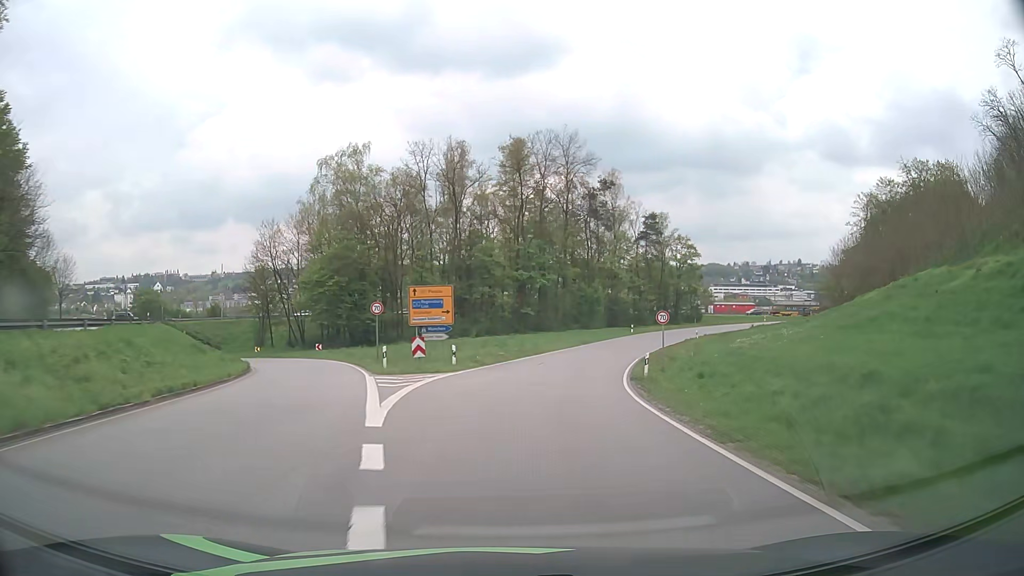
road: primary_link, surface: asphalt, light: Day
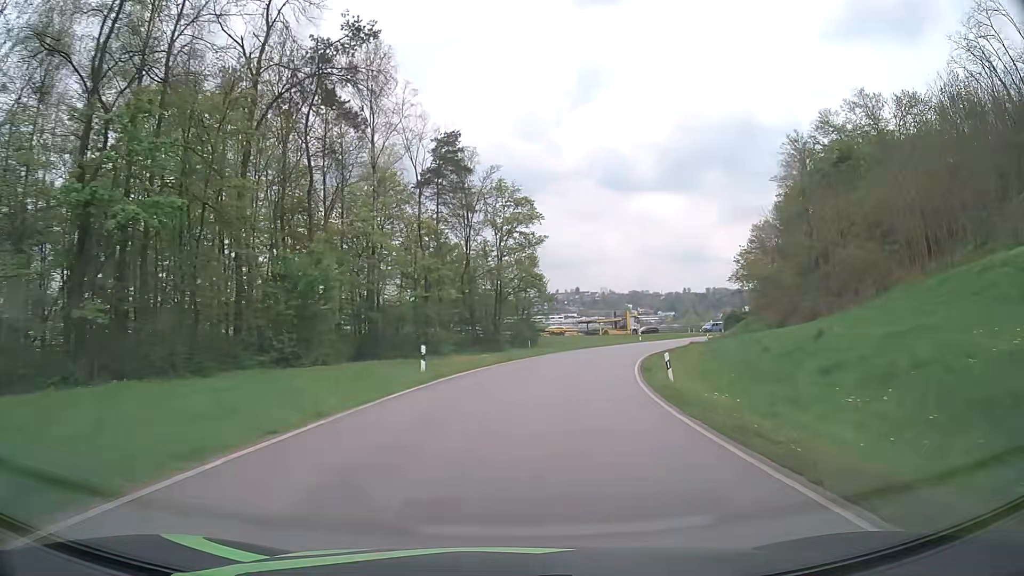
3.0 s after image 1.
(+8.7, +52.5) m; +19°
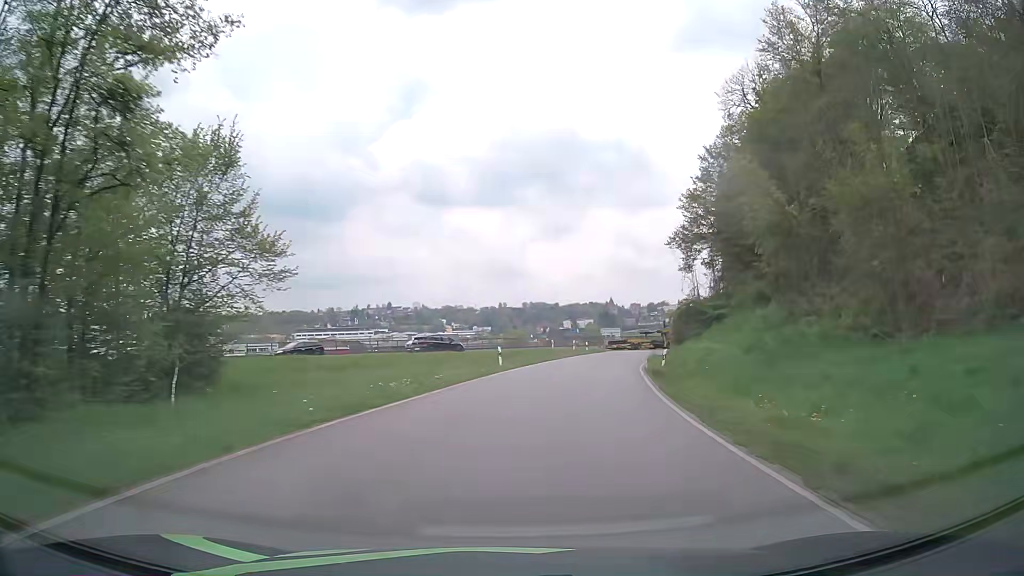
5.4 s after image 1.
(+5.9, +41.9) m; +16°
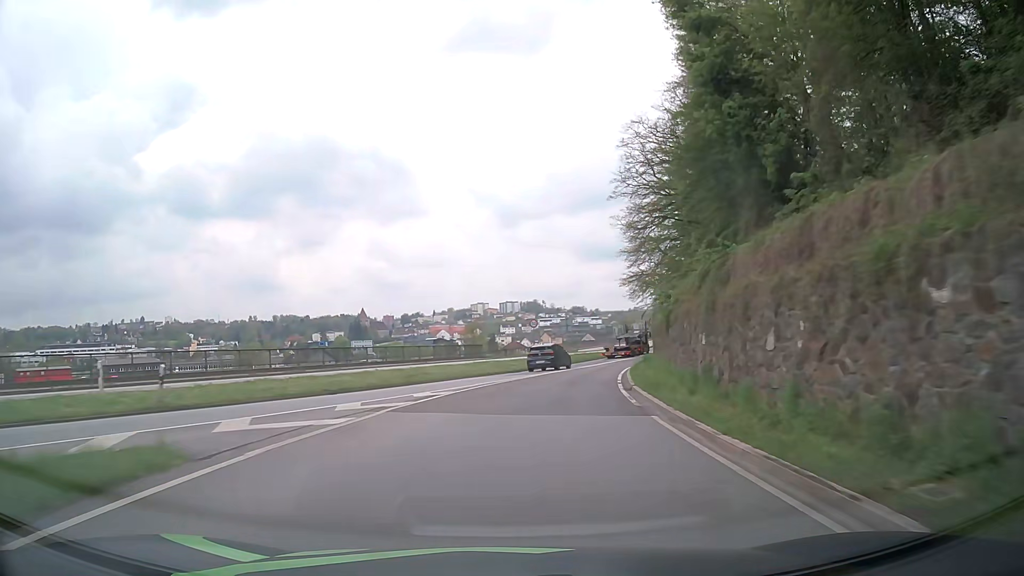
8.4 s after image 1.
(+9.1, +52.1) m; +21°
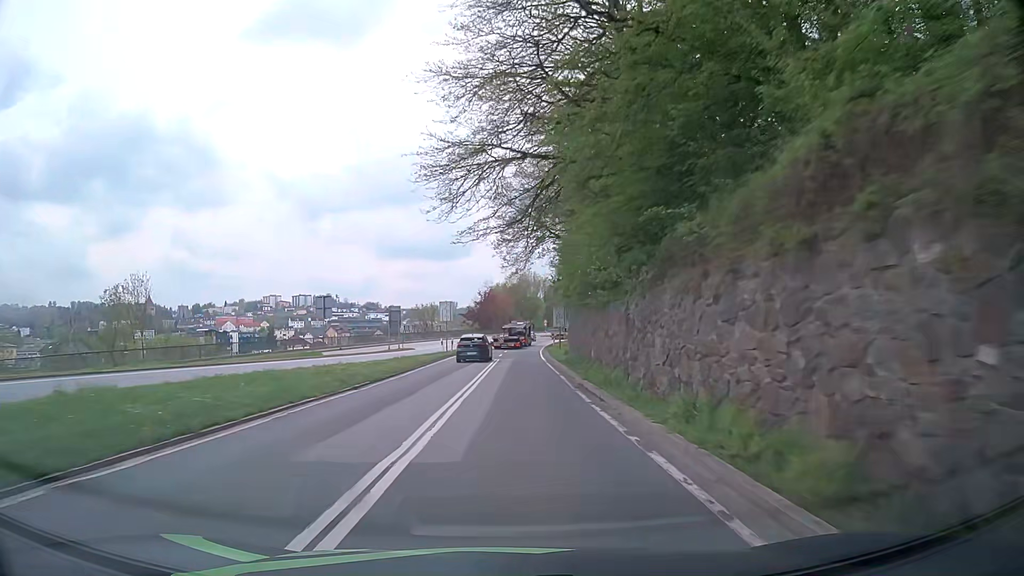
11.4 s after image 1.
(+8.3, +49.7) m; +18°
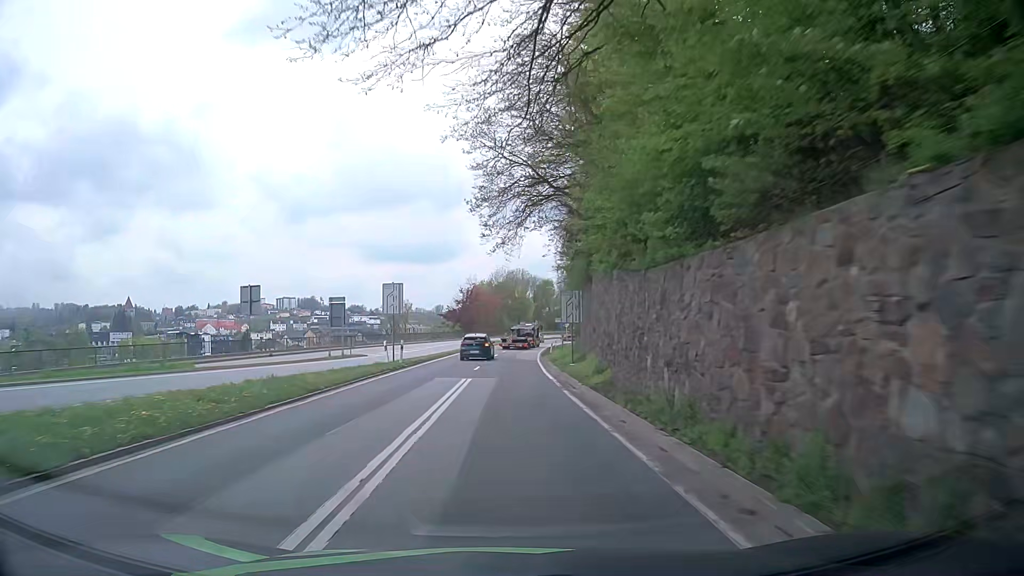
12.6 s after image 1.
(+0.3, +18.2) m; +1°
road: primary
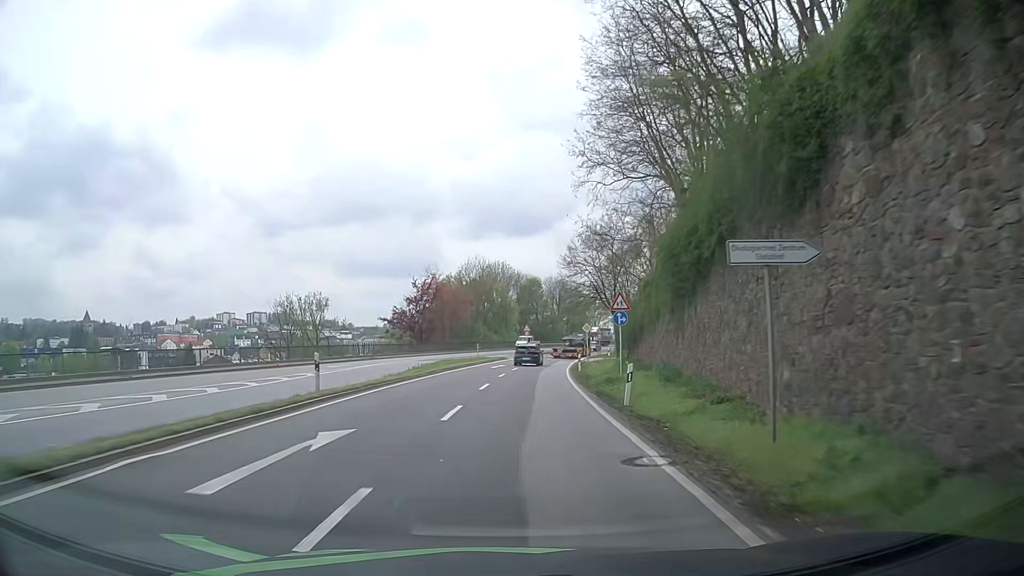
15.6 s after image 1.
(+0.5, +43.9) m; +2°
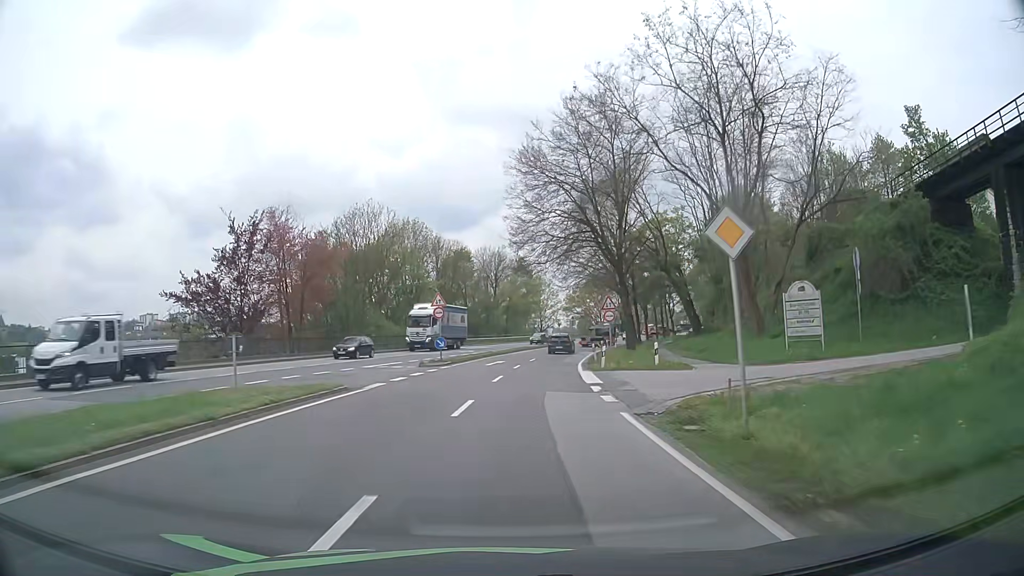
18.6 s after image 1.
(+2.3, +45.3) m; +6°
(0, +10) (+1, +20) (+2, +30) (+3, +40) (+4, +50) (+6, +60) (+8, +69) (+10, +79) (+13, +89) (+16, +98) m
